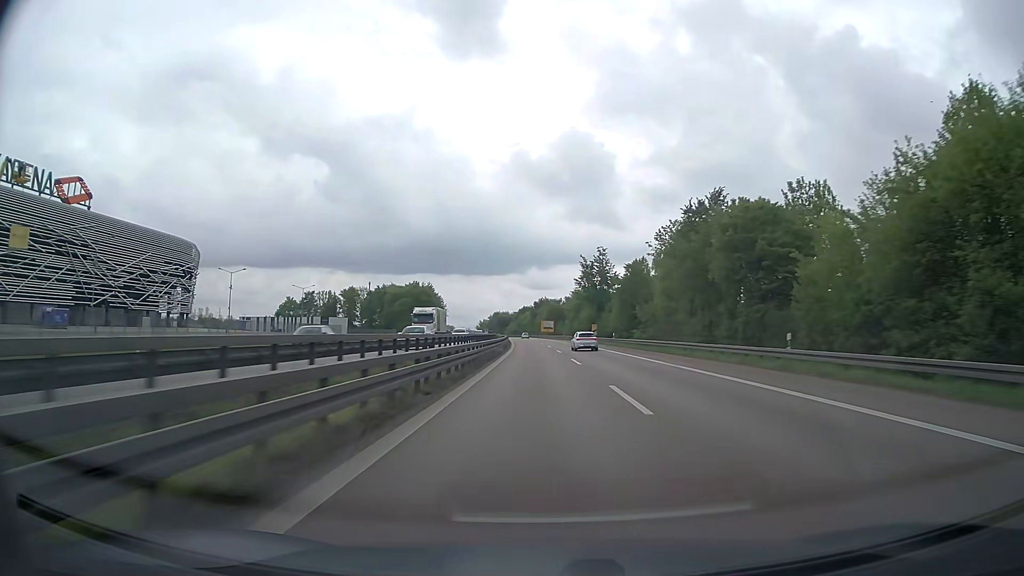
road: trunk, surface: asphalt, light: Day
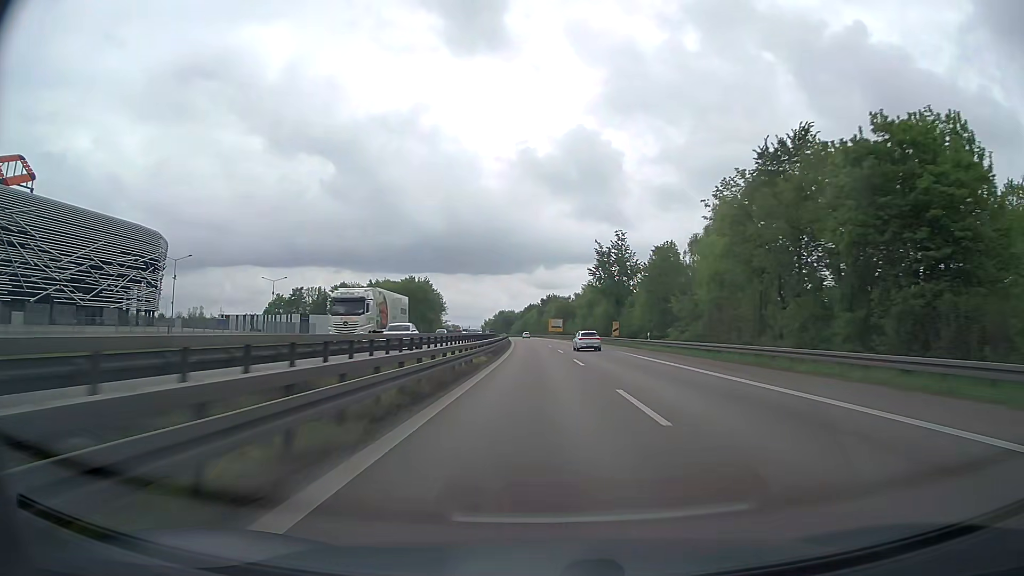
(-0.1, +19.3) m; -1°
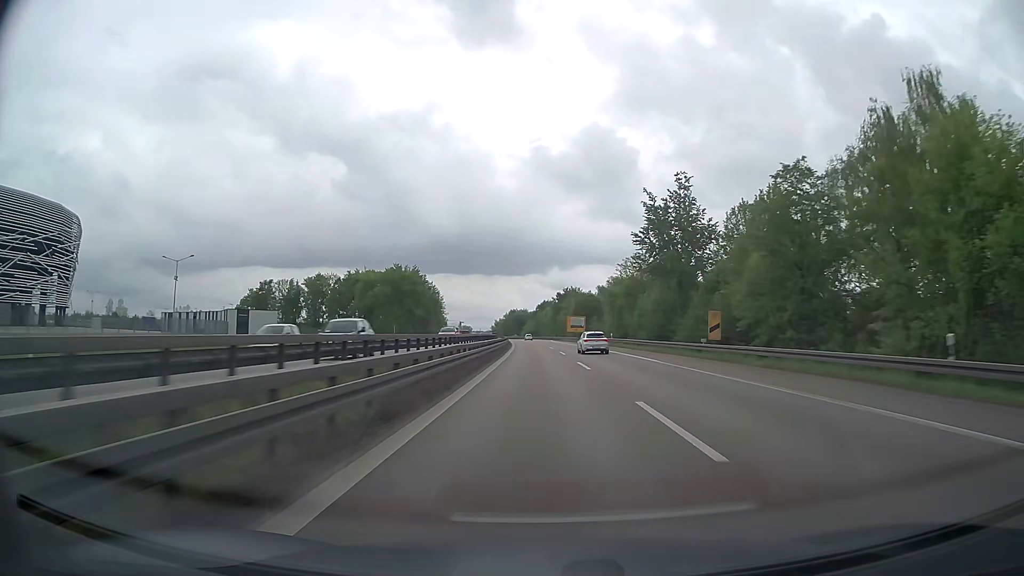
(-0.4, +38.6) m; -1°
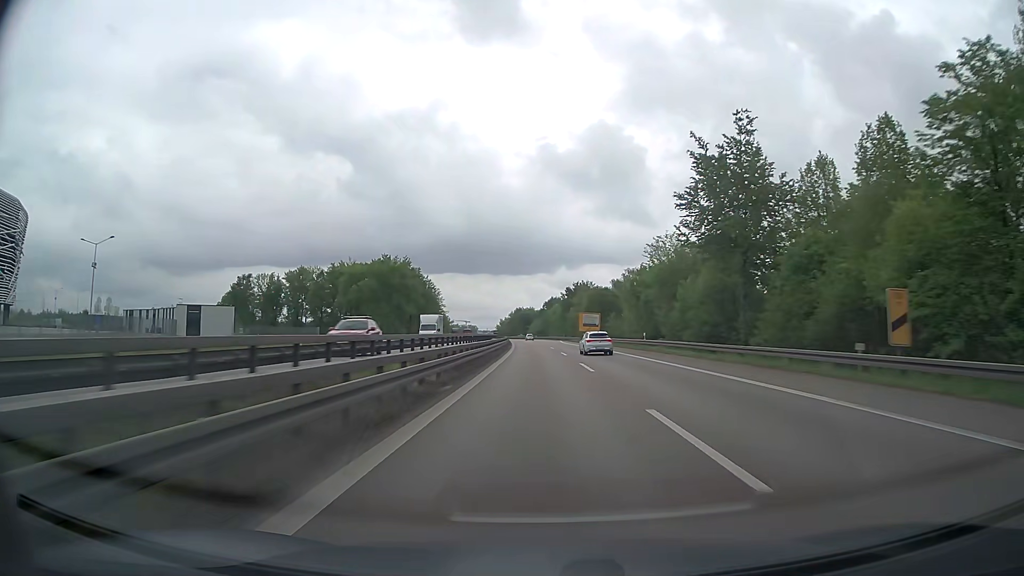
(-0.1, +19.3) m; -1°
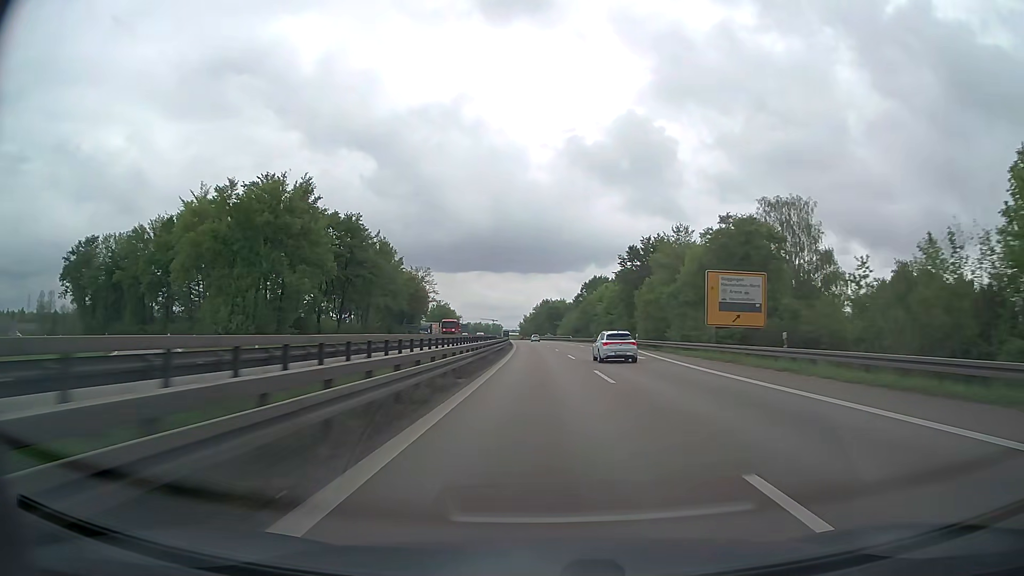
(-1.7, +77.3) m; -3°
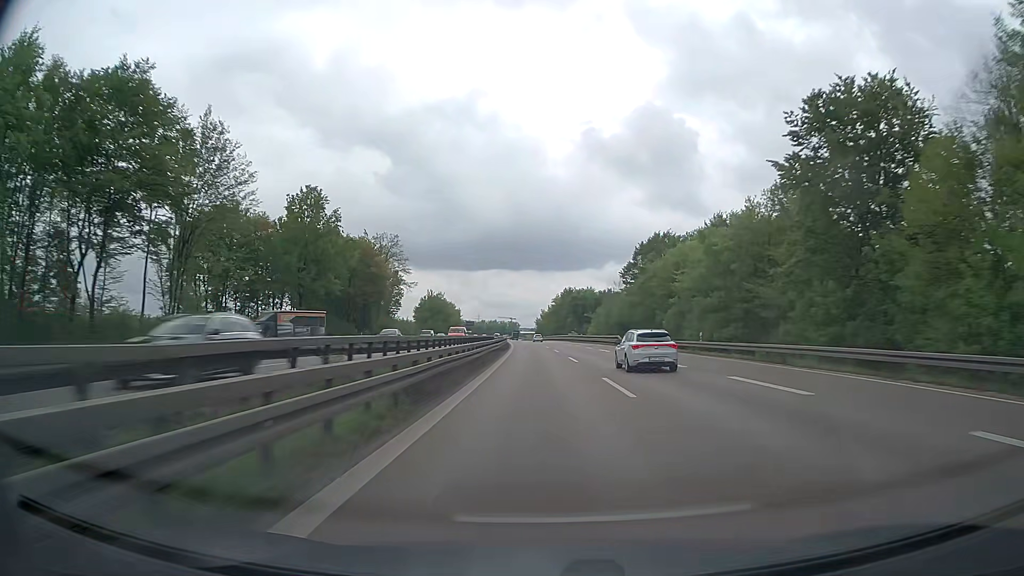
(-0.9, +58.1) m; -2°
